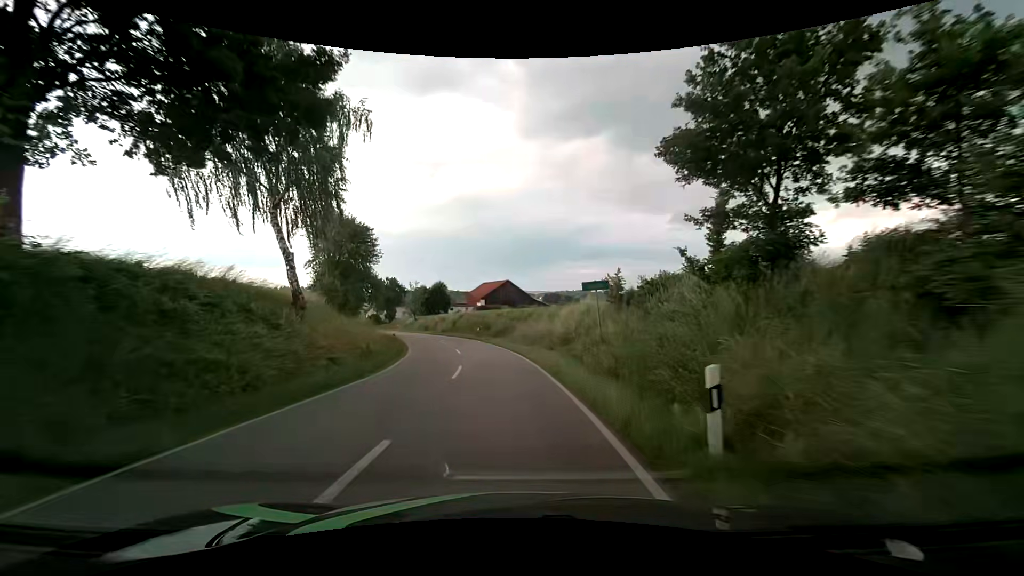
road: tertiary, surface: asphalt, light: Day
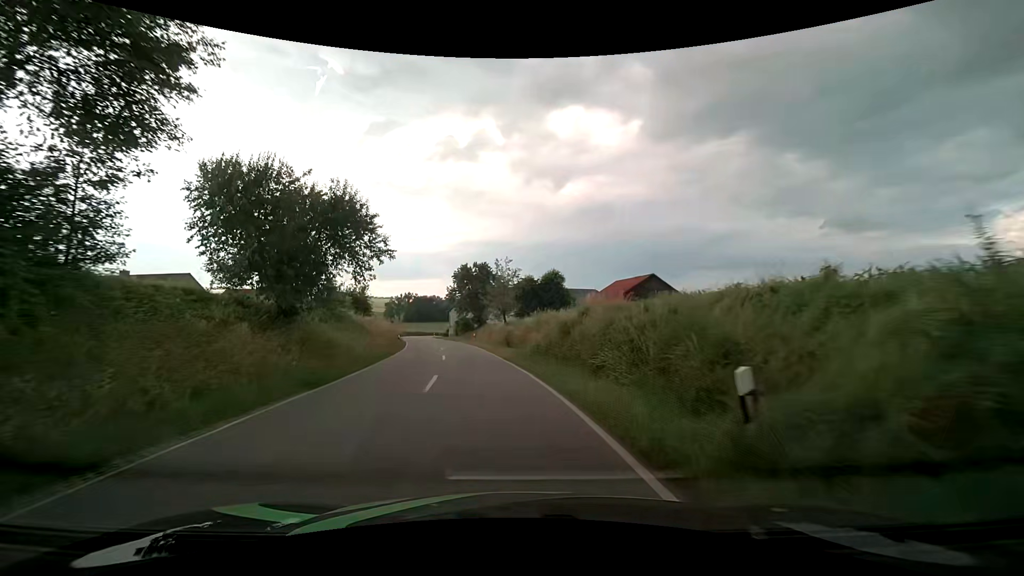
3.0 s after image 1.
(-3.7, +38.4) m; -14°
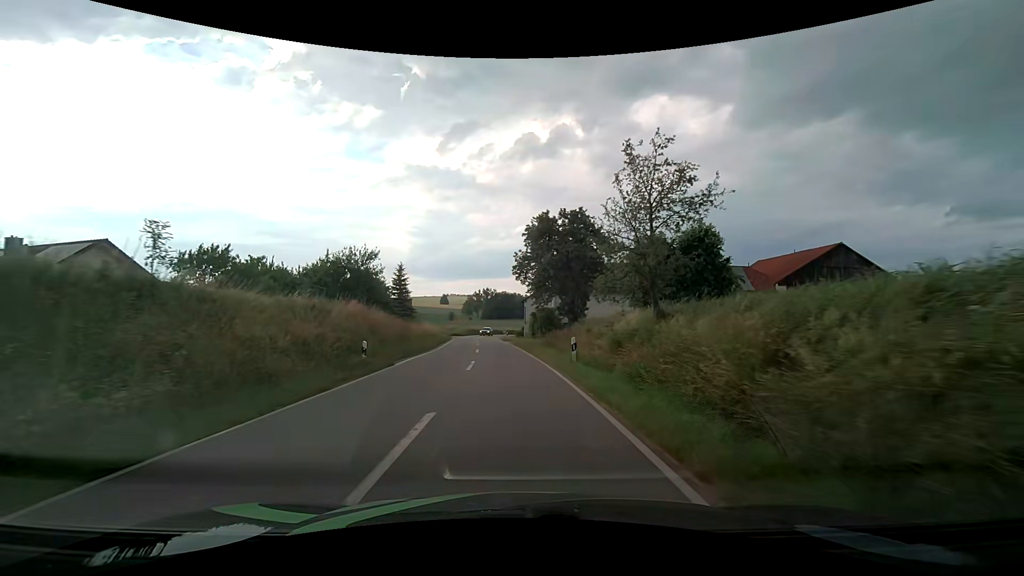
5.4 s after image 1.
(-3.1, +30.9) m; -9°
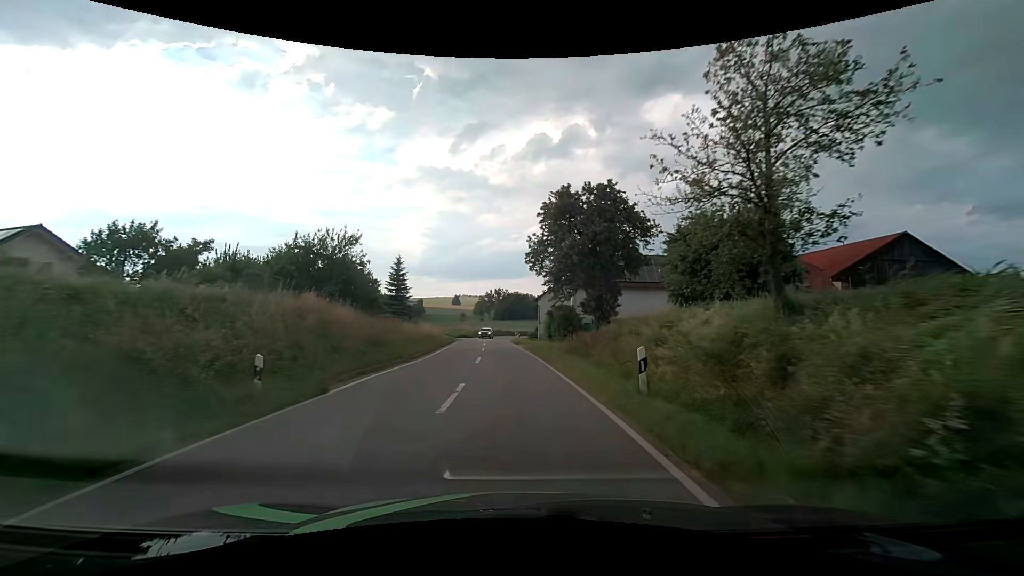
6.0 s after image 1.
(-0.1, +7.7) m; -2°
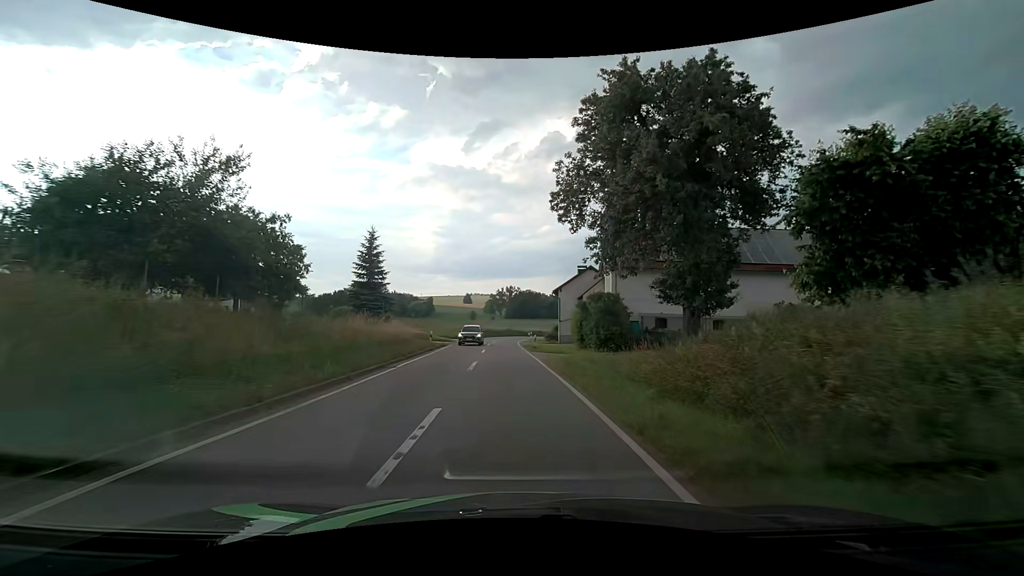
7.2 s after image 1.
(-0.2, +15.2) m; -1°
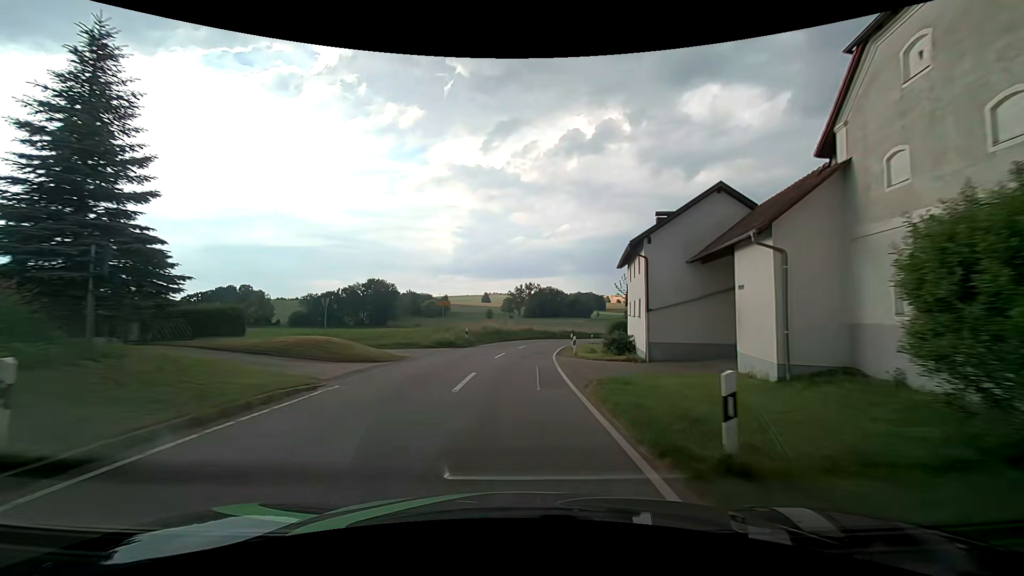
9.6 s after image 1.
(-0.9, +29.6) m; -3°
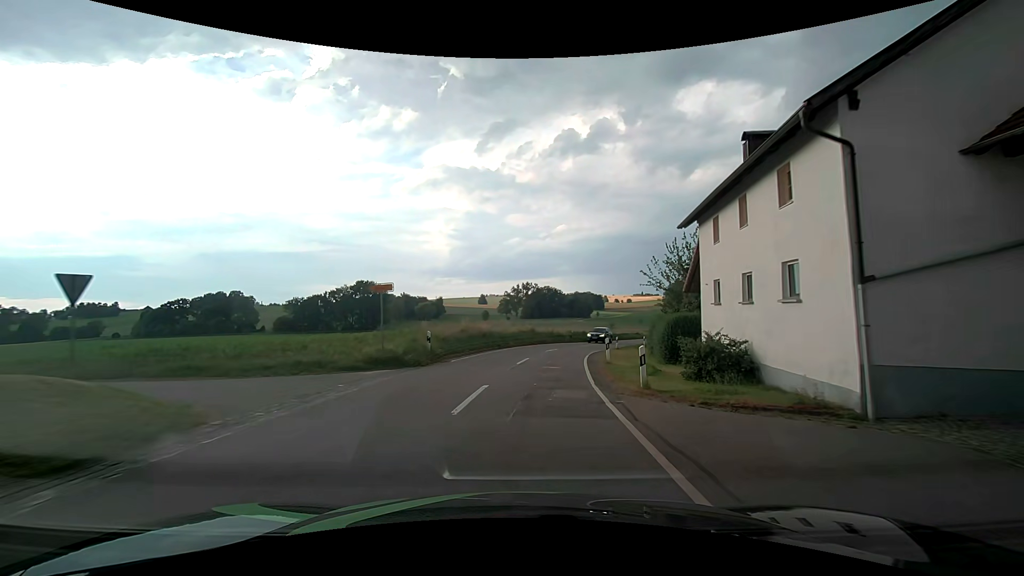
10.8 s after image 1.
(0.0, +14.5) m; 0°
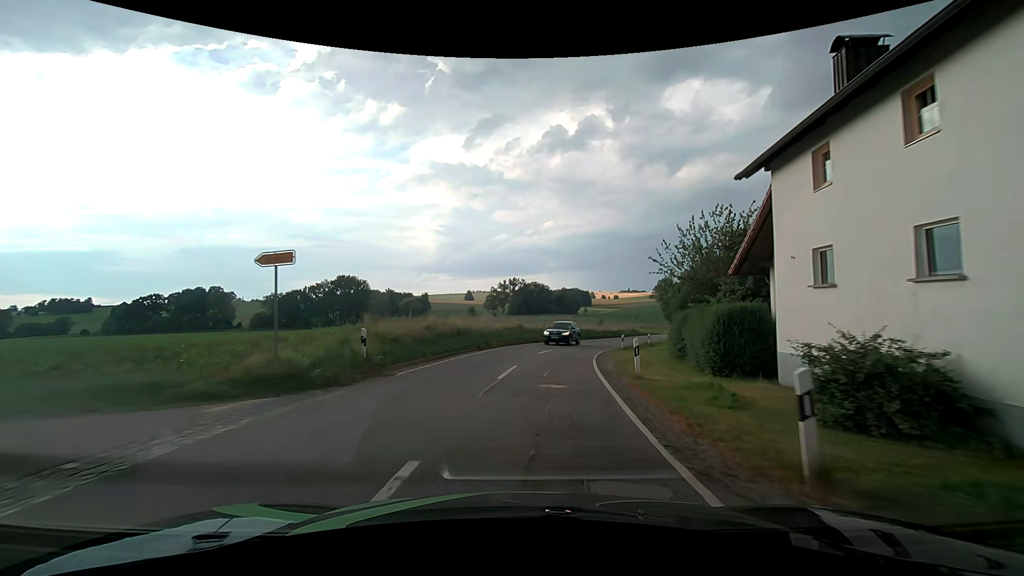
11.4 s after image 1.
(+0.1, +7.1) m; +1°
(0, +10) (+1, +20) (+3, +30) (+6, +39) (+10, +49) (+14, +58) (+18, +67) (+22, +76) (+26, +85) (+30, +94) m
